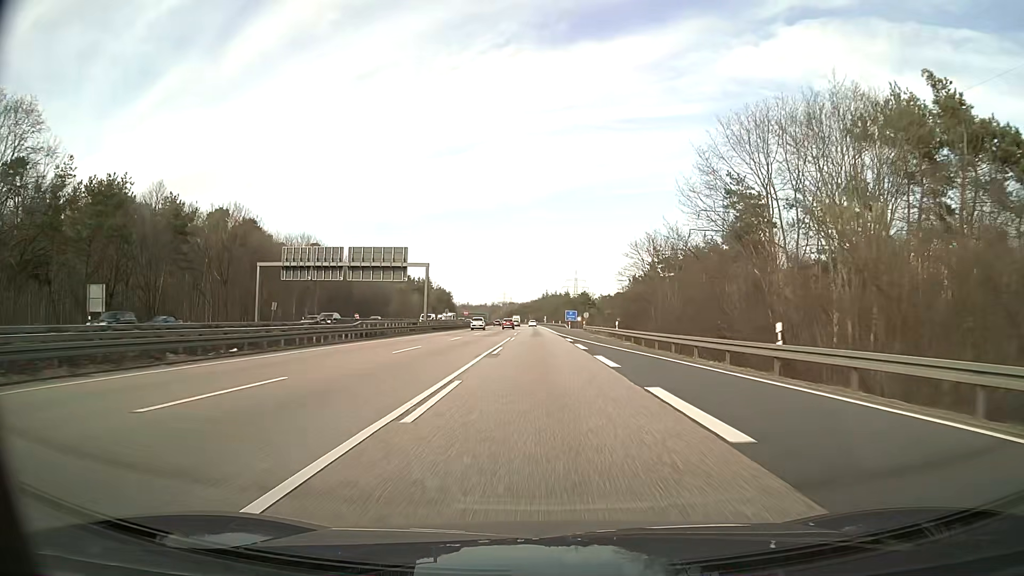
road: motorway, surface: asphalt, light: Day
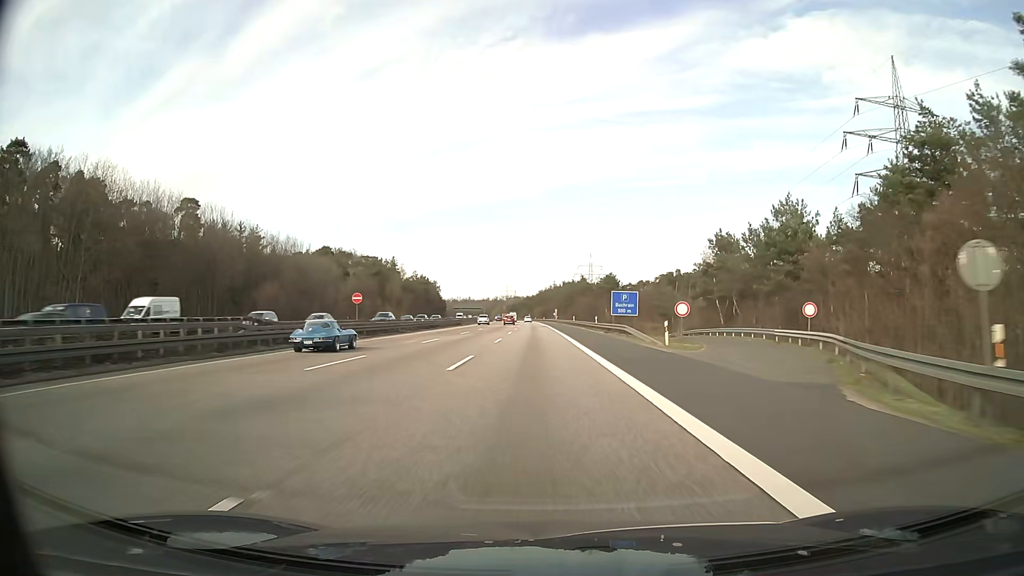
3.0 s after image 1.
(-0.4, +80.7) m; -1°
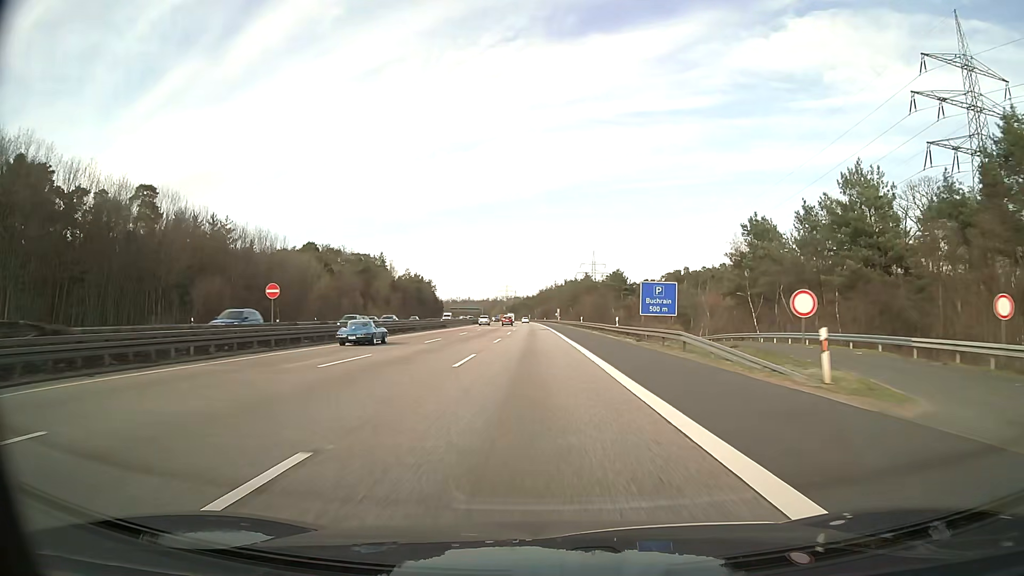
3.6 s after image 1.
(0.0, +16.4) m; 0°
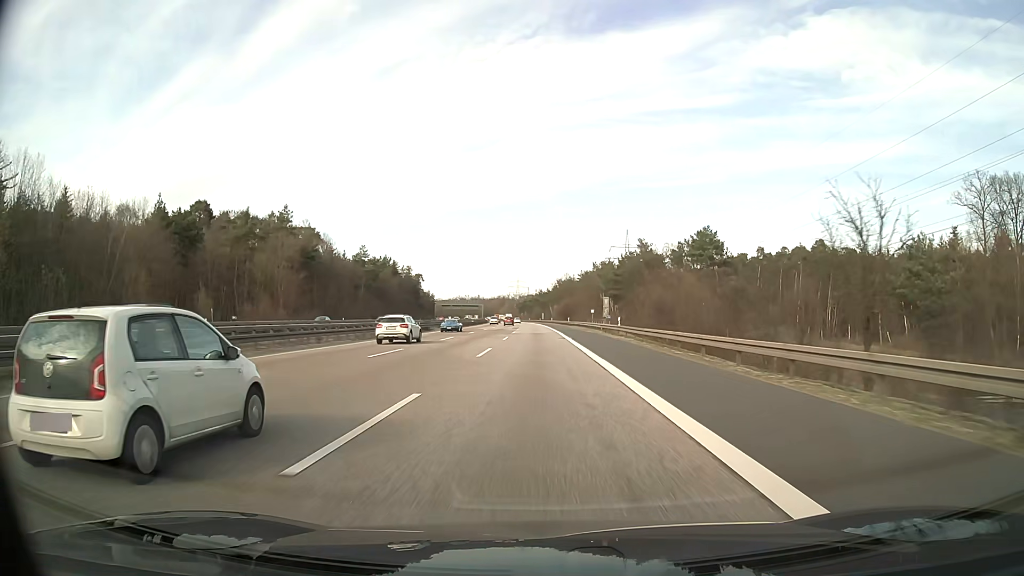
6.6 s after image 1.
(-1.0, +83.1) m; -1°
(0, +10) (0, +20) (0, +30) (0, +40) (0, +50) (-1, +60) (-1, +70) (-1, +80) (-1, +90) (-1, +100) m
